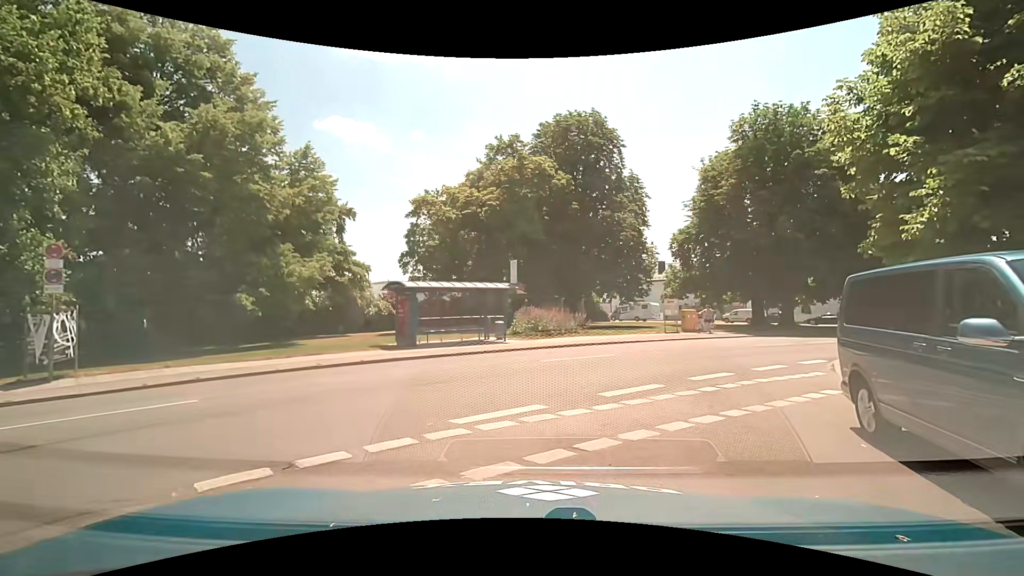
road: residential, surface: asphalt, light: Day
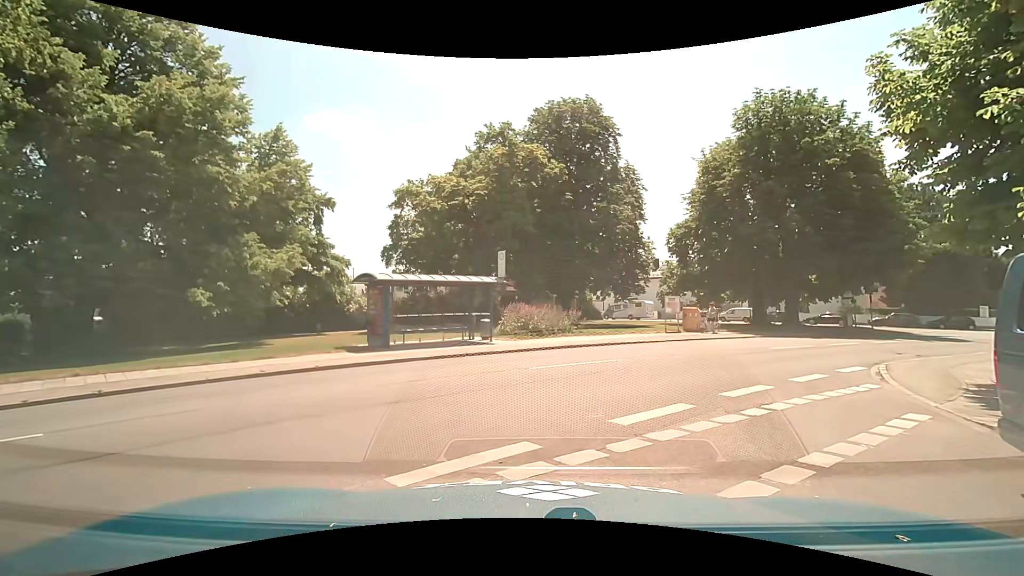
(0.0, +2.3) m; +1°
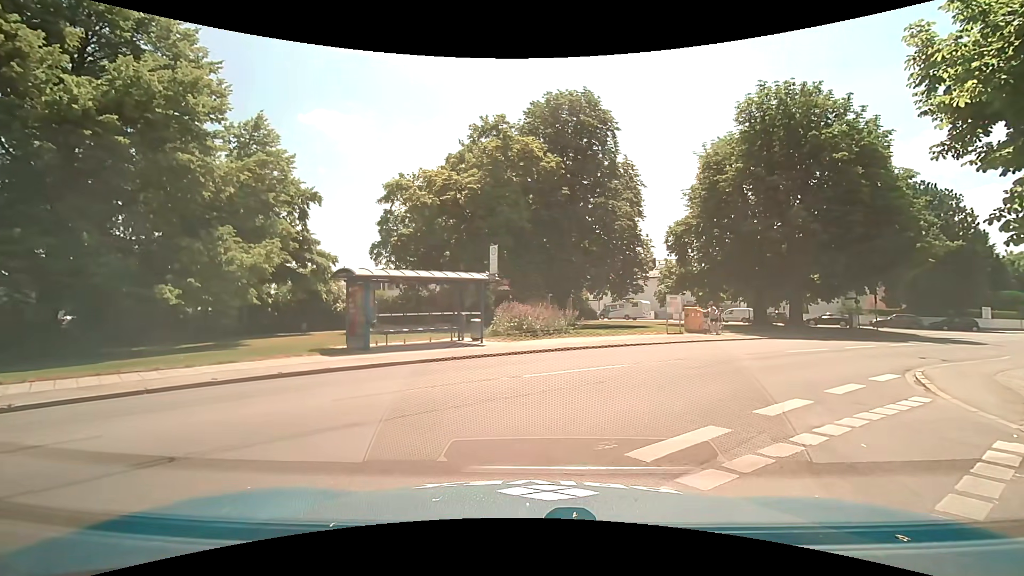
(0.0, +1.6) m; 0°
